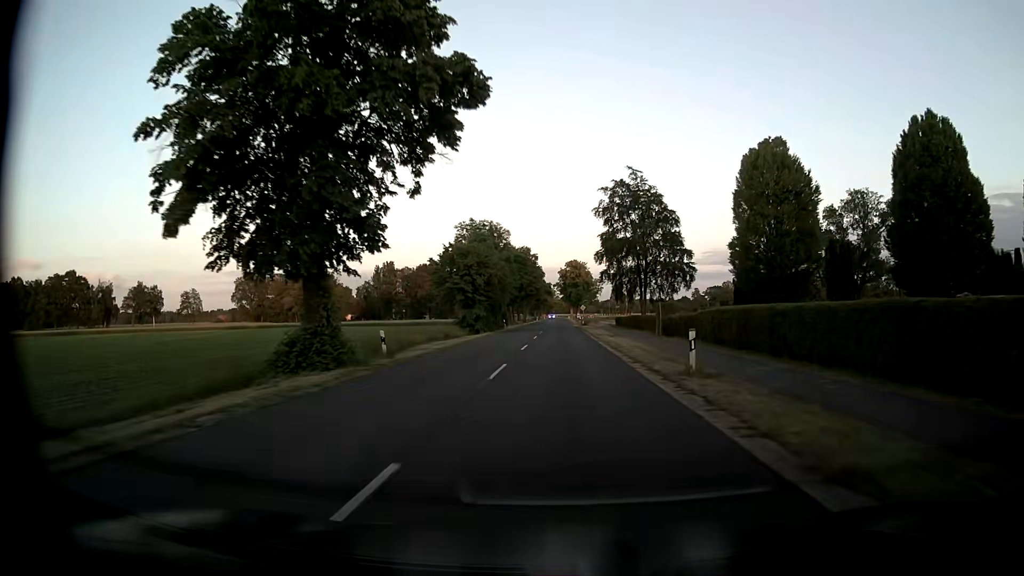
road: secondary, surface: asphalt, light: Day
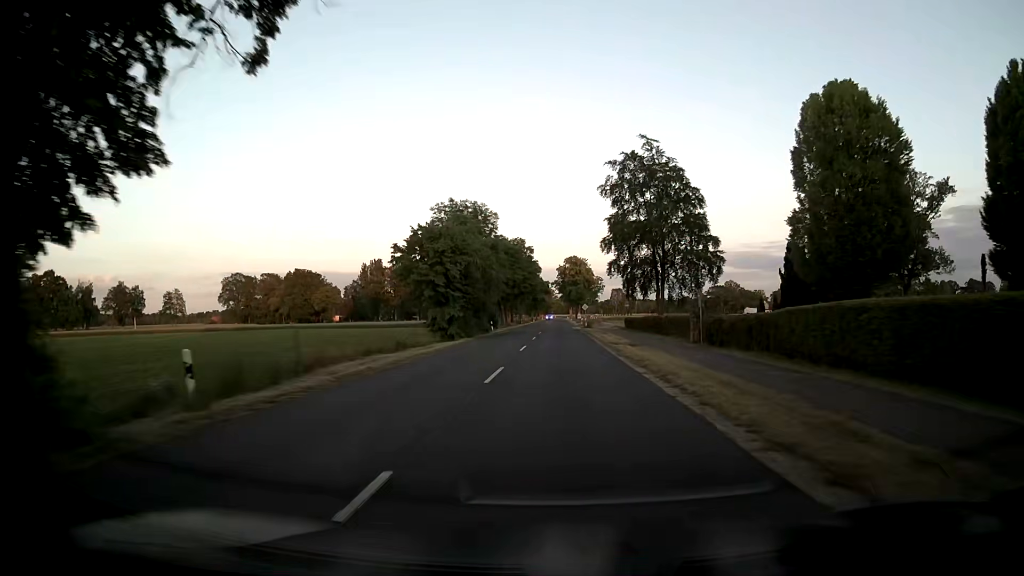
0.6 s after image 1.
(-0.1, +12.5) m; 0°
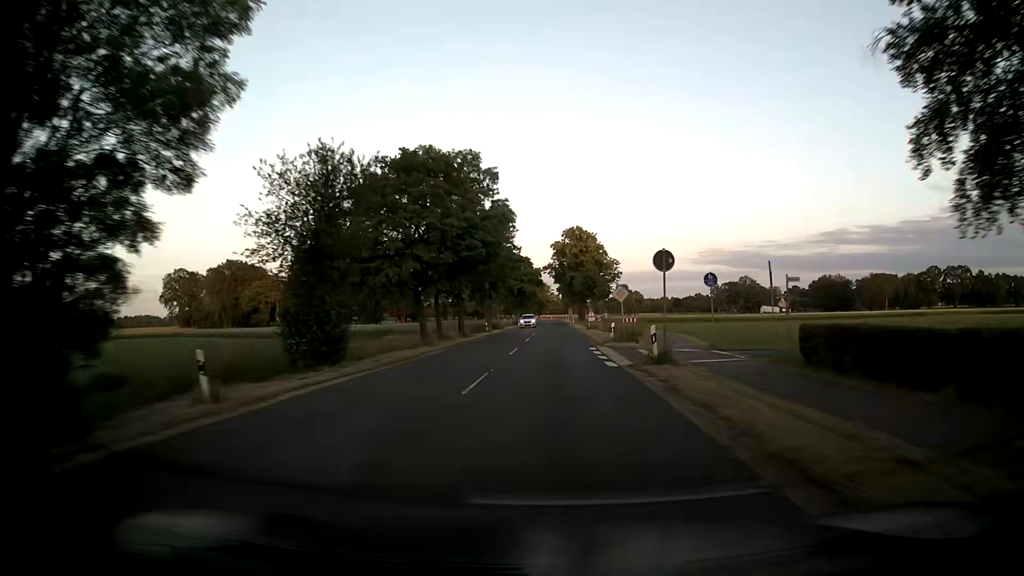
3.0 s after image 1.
(0.0, +50.1) m; 0°
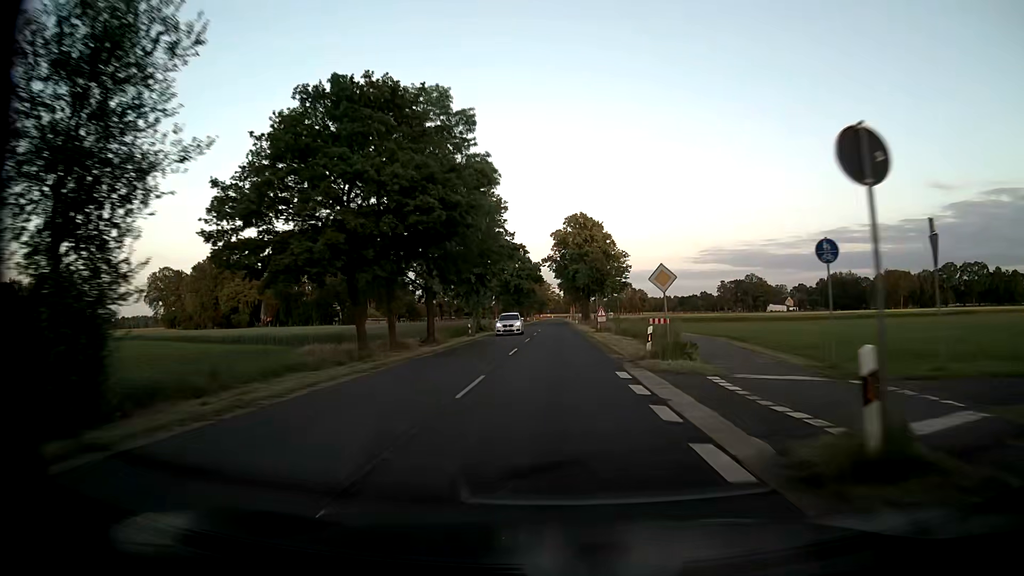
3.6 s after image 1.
(0.0, +12.6) m; 0°
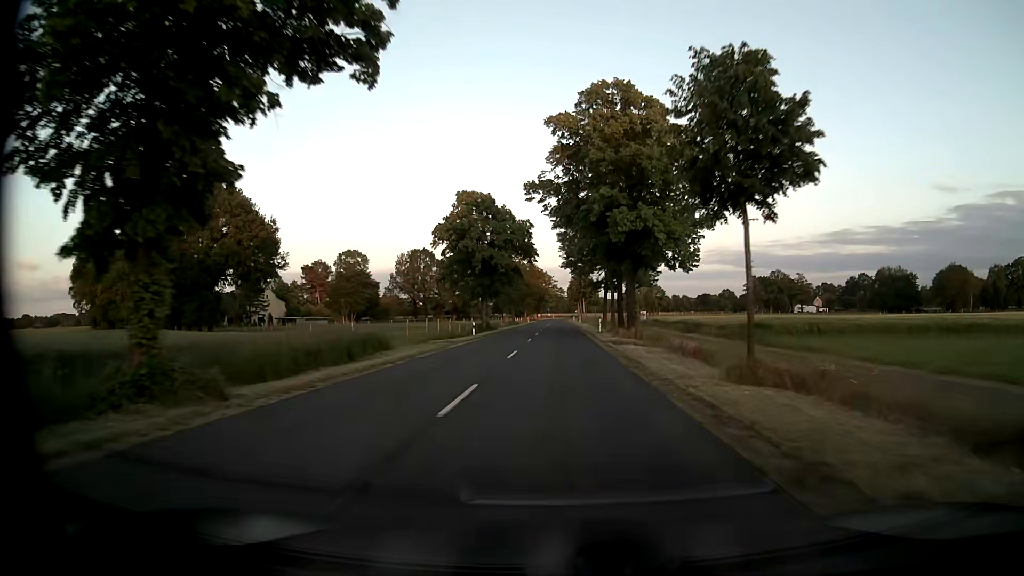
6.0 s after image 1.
(-0.2, +50.2) m; 0°
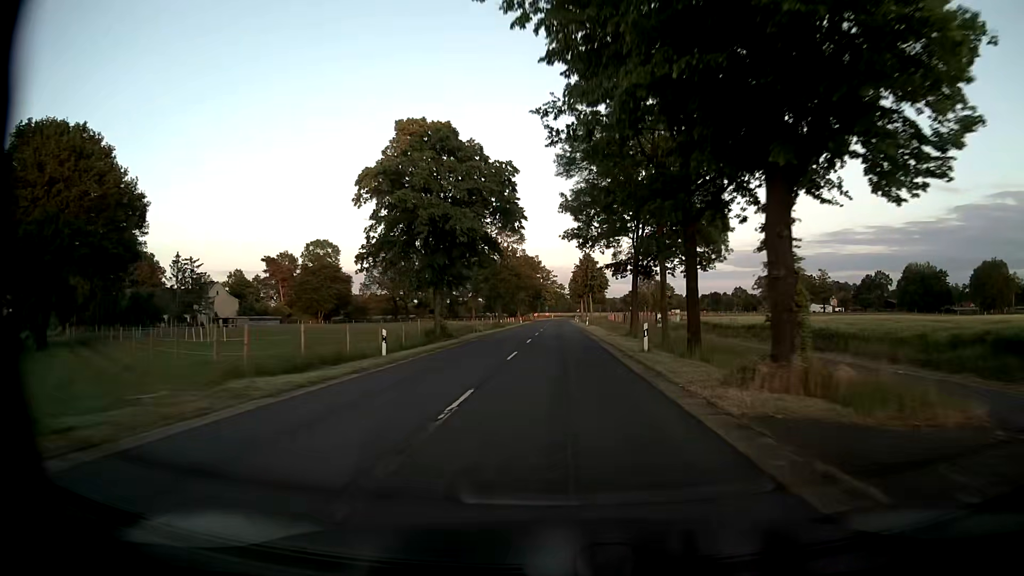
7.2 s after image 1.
(0.0, +25.1) m; 0°
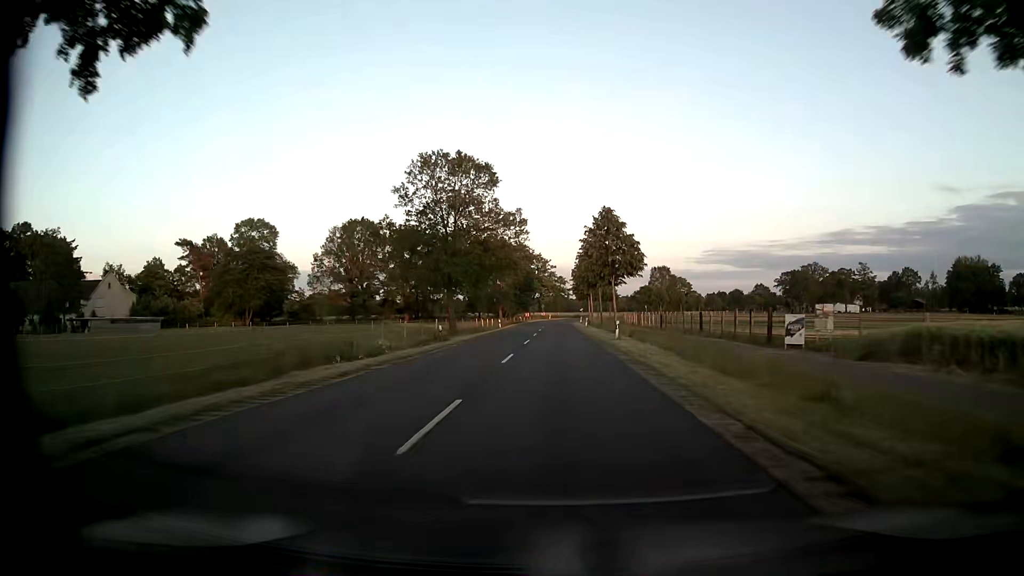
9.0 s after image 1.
(+0.2, +37.6) m; 0°
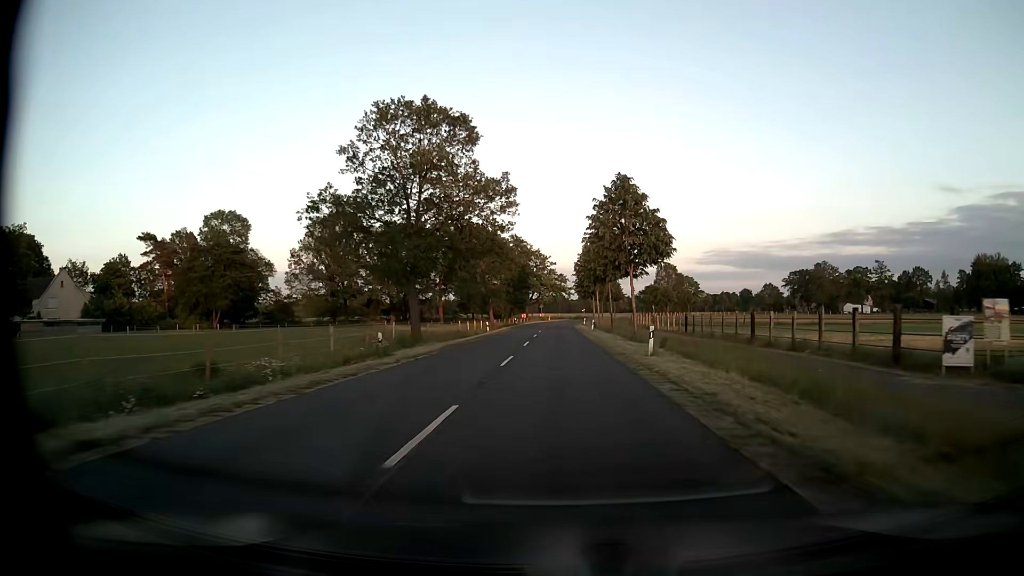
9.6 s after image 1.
(0.0, +12.5) m; 0°
(0, +10) (0, +20) (0, +30) (0, +40) (0, +50) (0, +60) (0, +70) (0, +80) (0, +90) (+1, +100) m
